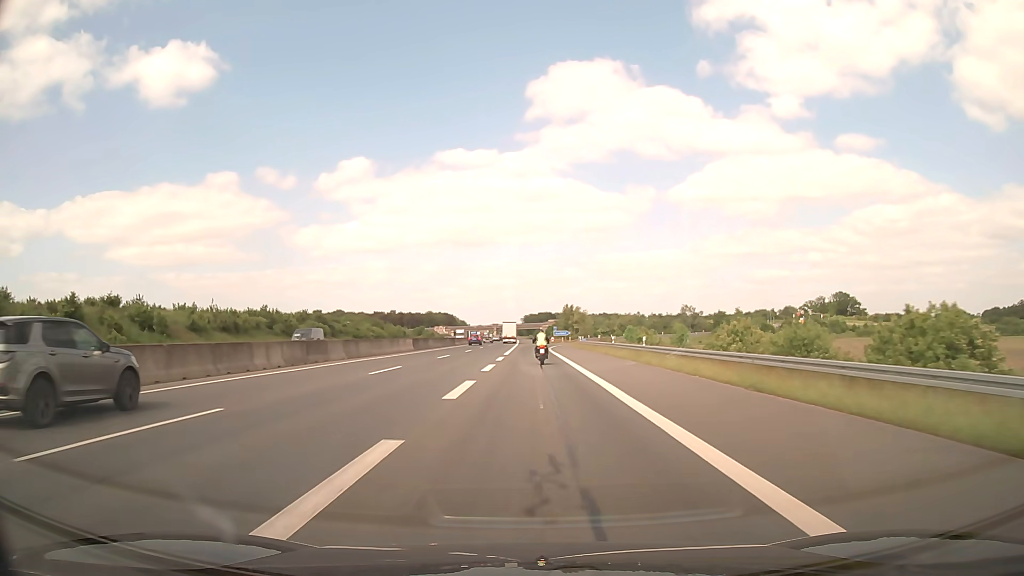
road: motorway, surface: asphalt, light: Day
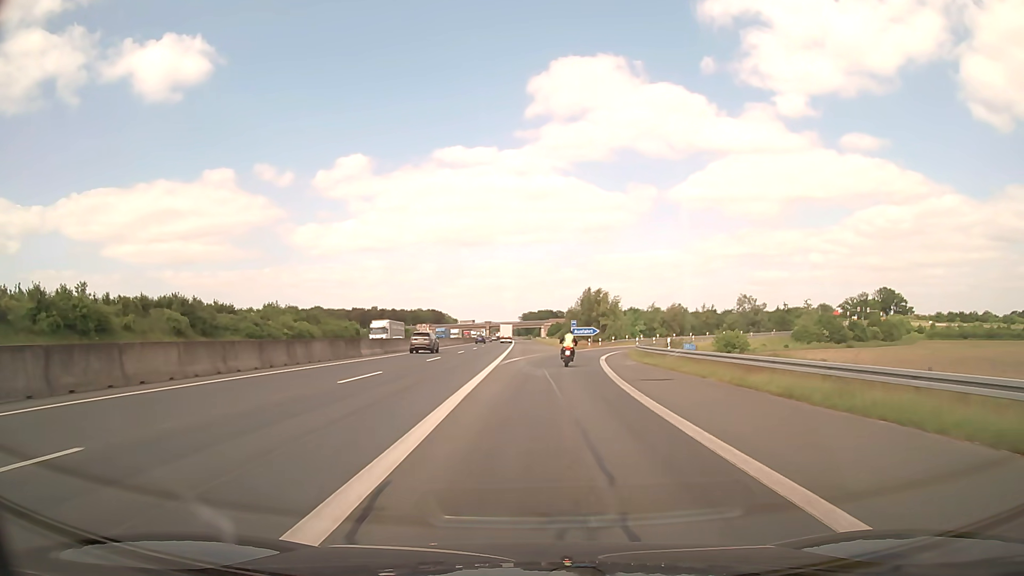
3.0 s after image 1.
(-0.2, +58.8) m; 0°
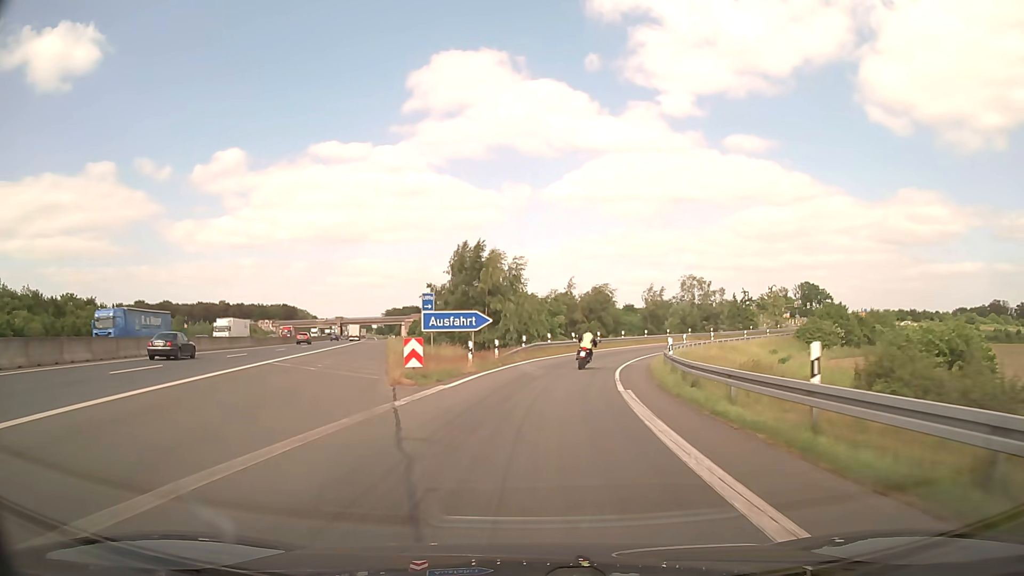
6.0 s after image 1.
(+3.8, +51.5) m; +11°
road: motorway_link
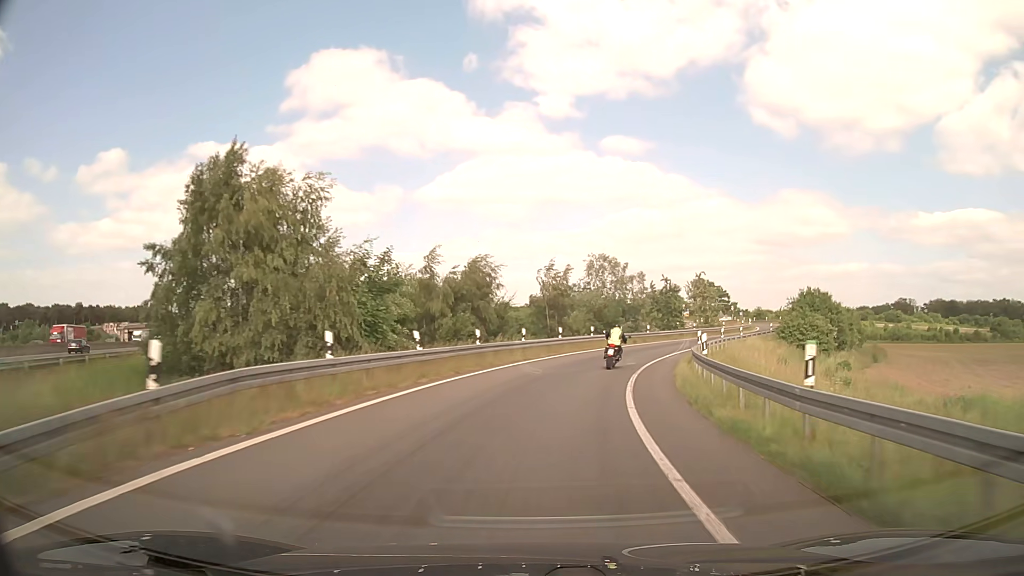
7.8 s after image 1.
(+2.4, +29.0) m; +11°
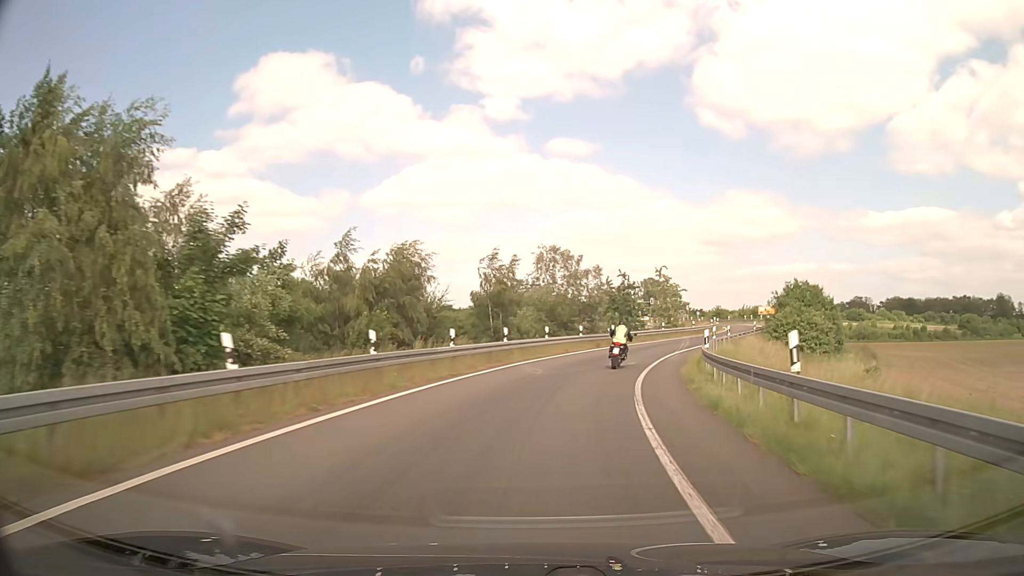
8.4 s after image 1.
(+0.4, +9.4) m; +5°
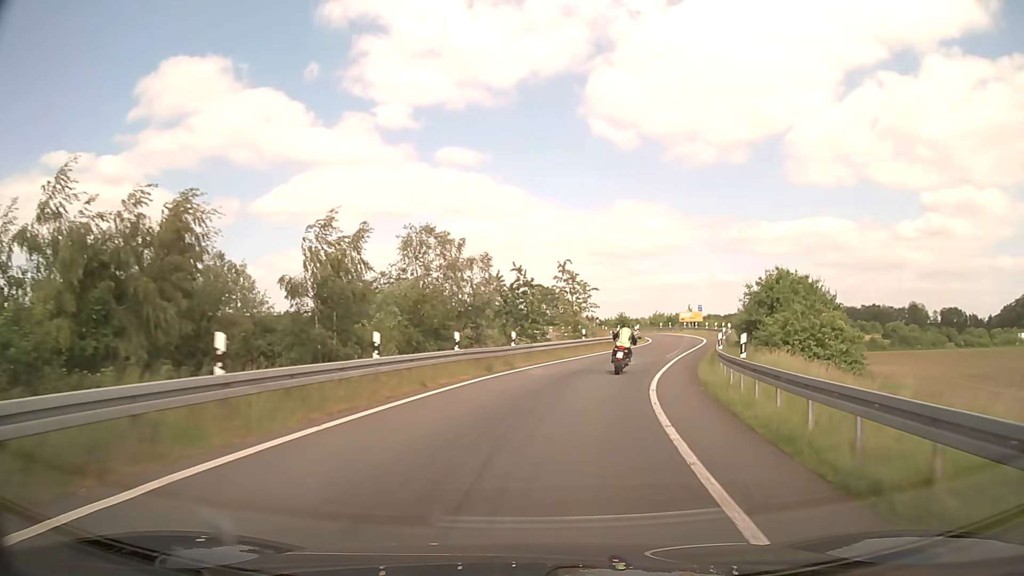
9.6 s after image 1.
(+1.5, +18.1) m; +10°
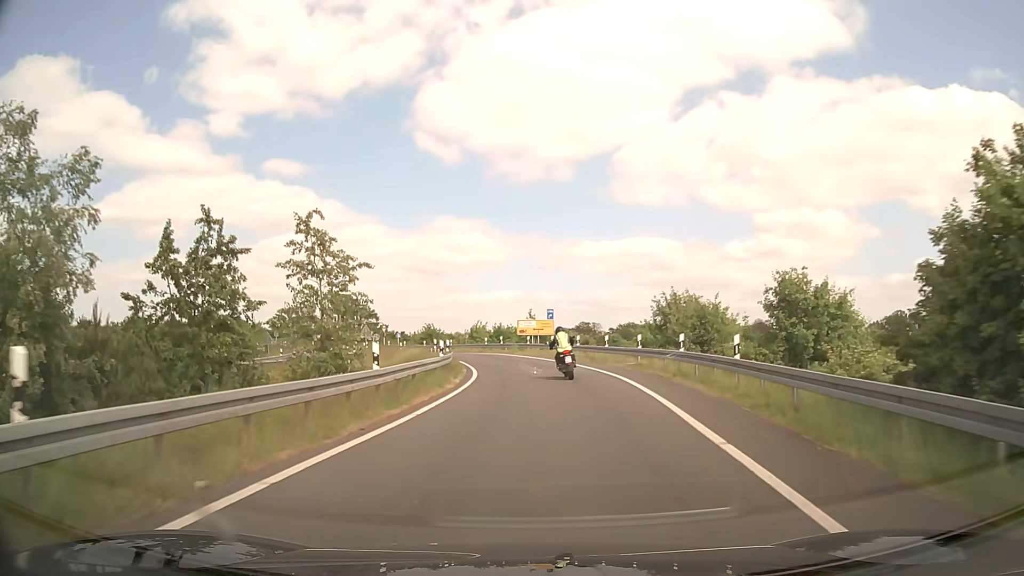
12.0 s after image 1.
(+5.3, +32.6) m; +16°
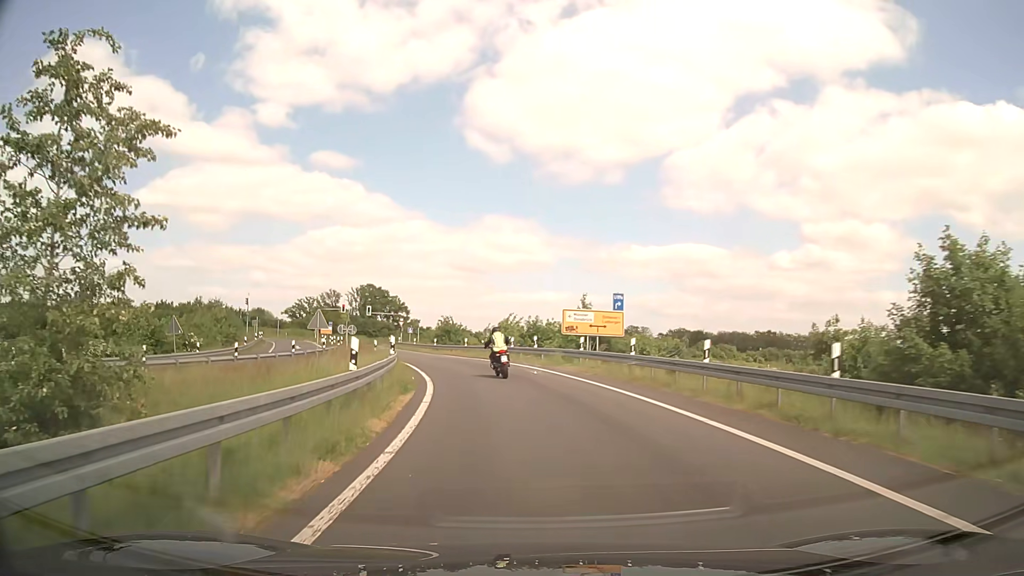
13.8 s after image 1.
(-0.1, +22.7) m; -3°
(0, +10) (-2, +20) (-3, +30) (-6, +39) (-10, +49) (-13, +58) (-16, +68) (-20, +77) (-23, +86) (-27, +96) m
